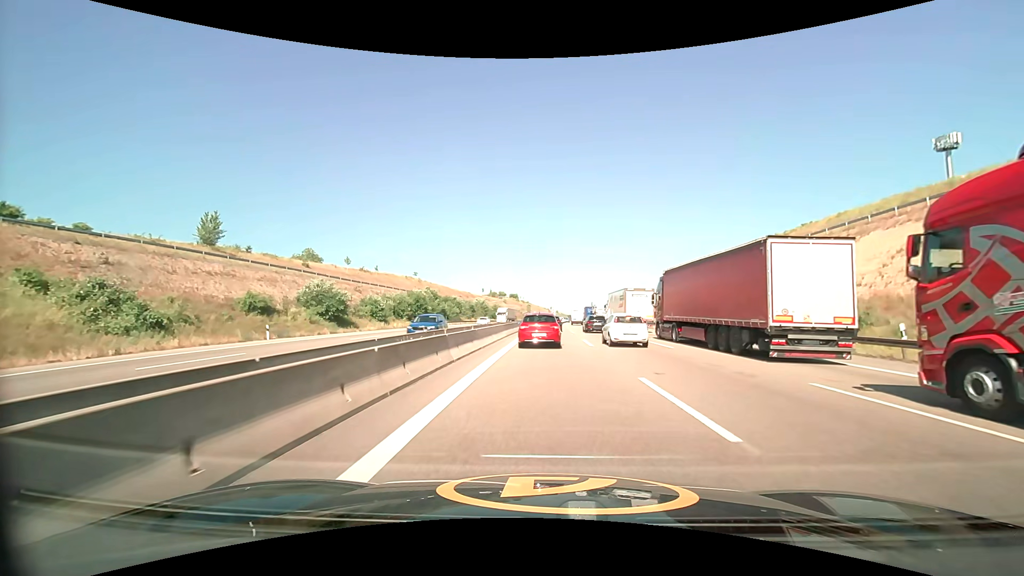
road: motorway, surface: asphalt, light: Day
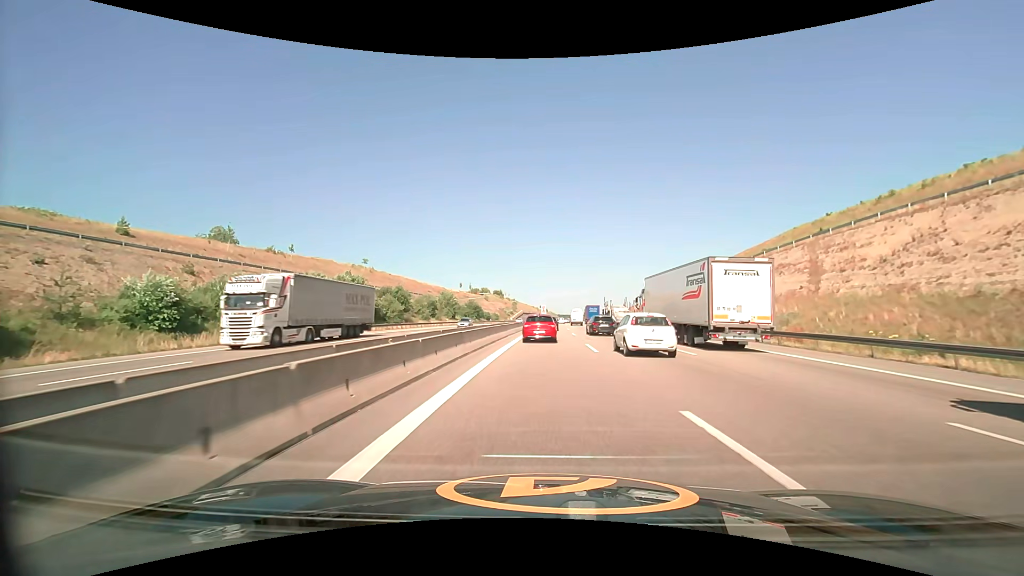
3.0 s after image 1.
(+0.7, +39.1) m; +2°
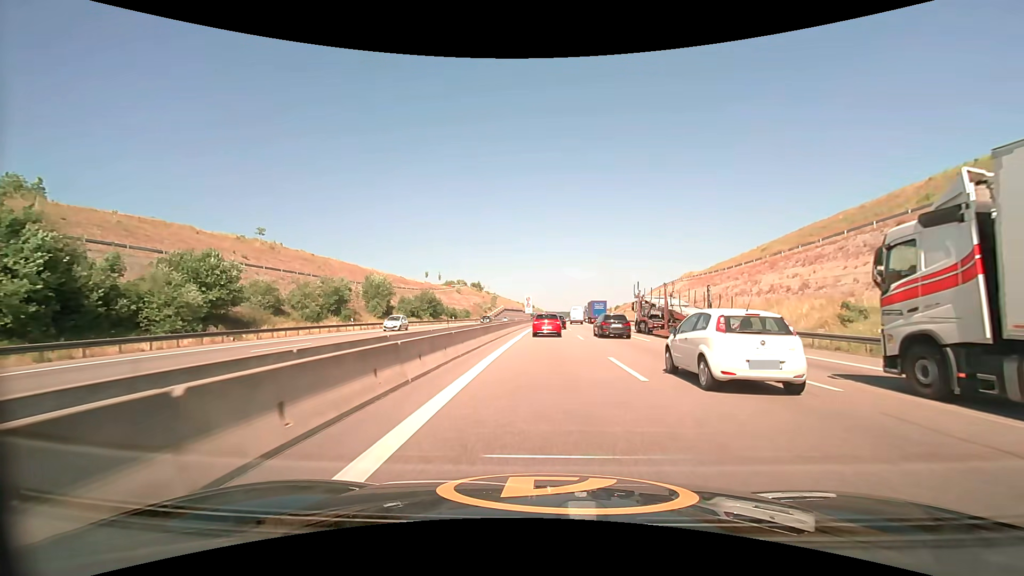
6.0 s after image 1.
(+0.5, +44.0) m; +1°
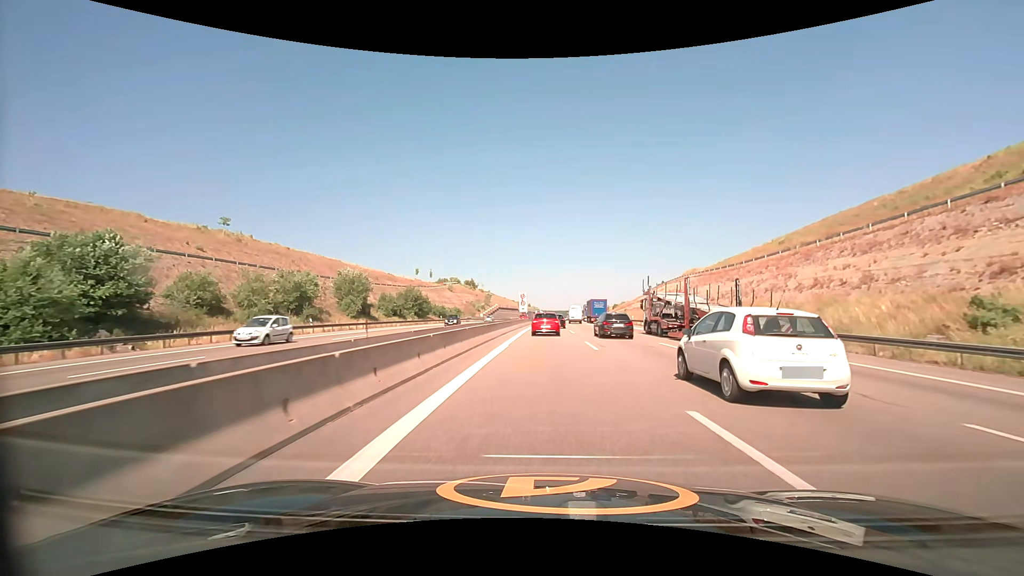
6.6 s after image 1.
(0.0, +8.8) m; 0°
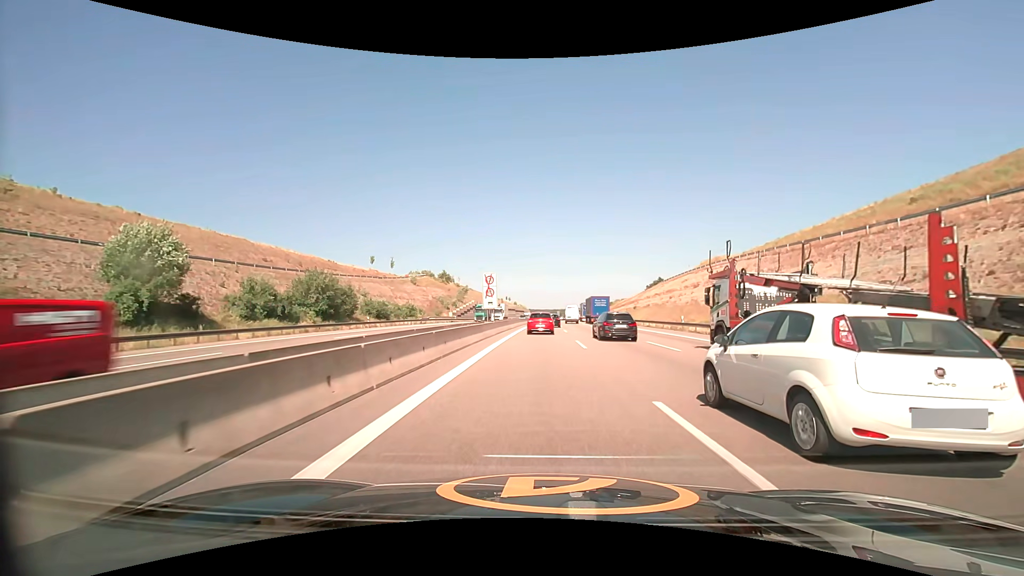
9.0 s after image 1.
(+0.4, +34.1) m; +1°
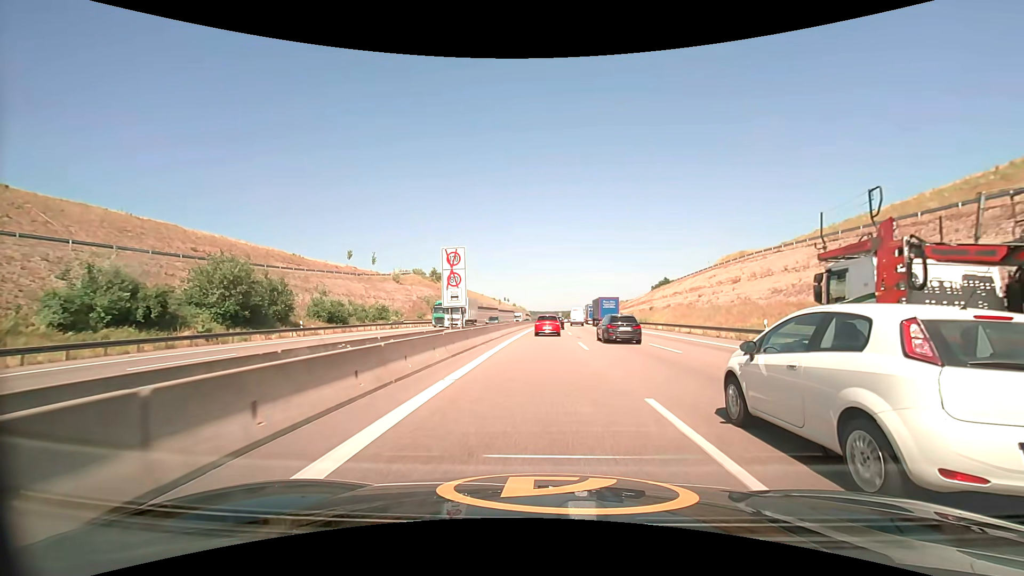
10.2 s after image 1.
(0.0, +17.0) m; 0°
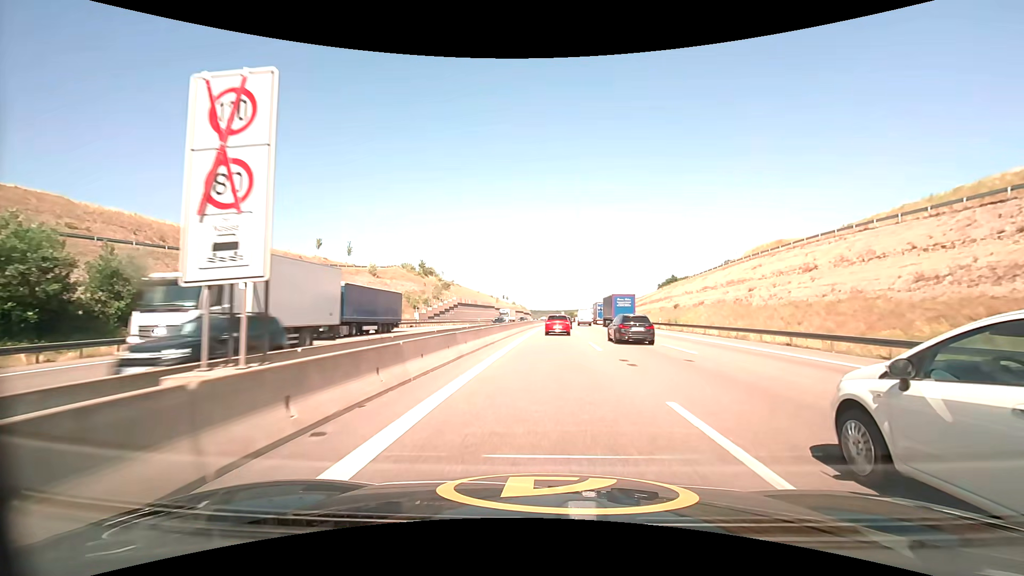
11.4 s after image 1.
(-0.1, +17.9) m; 0°
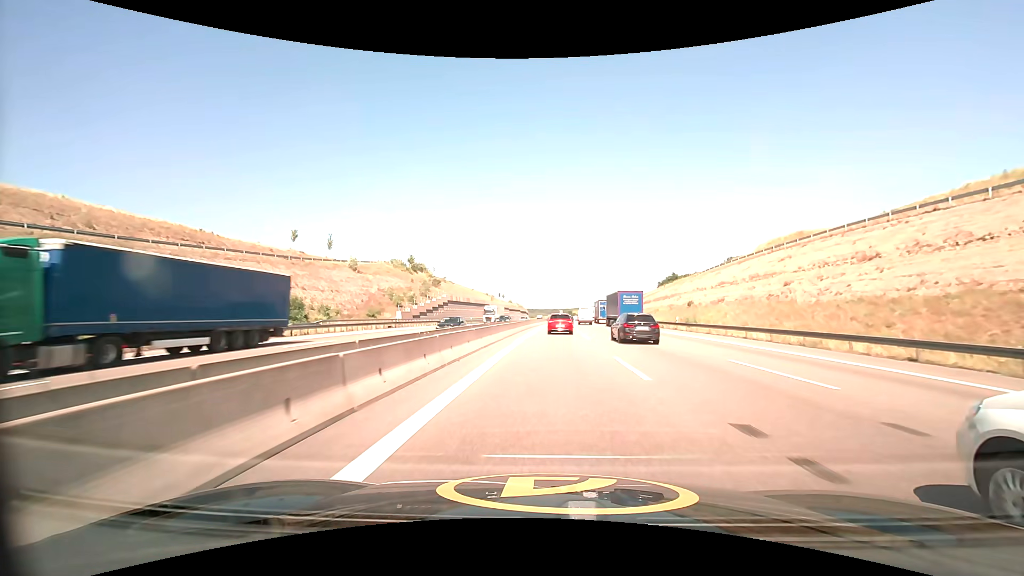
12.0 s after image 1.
(0.0, +9.3) m; 0°
(0, +10) (0, +20) (0, +30) (+1, +40) (+1, +50) (+2, +60) (+2, +70) (+3, +80) (+3, +90) (+4, +100) m
